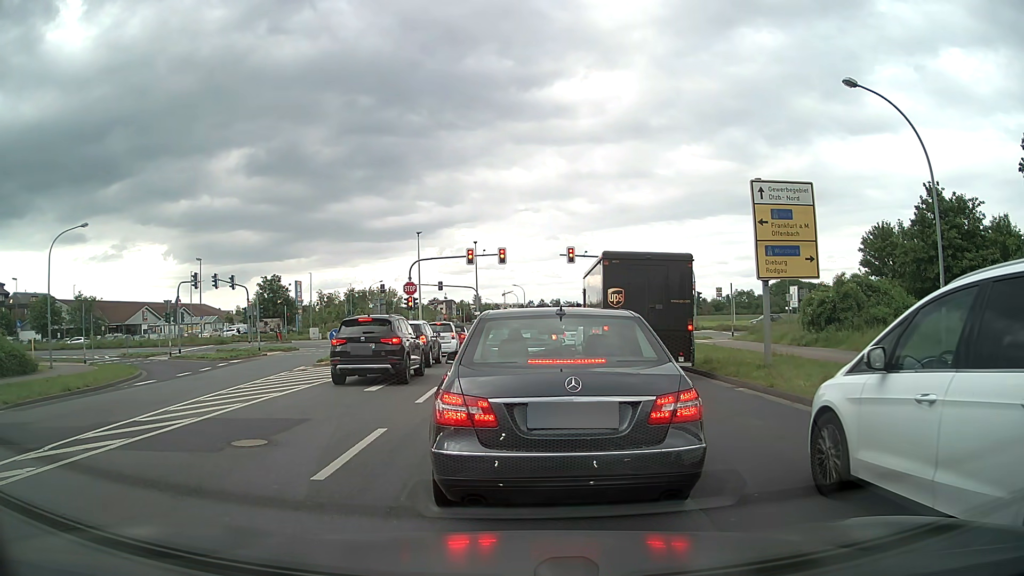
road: tertiary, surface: asphalt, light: Day
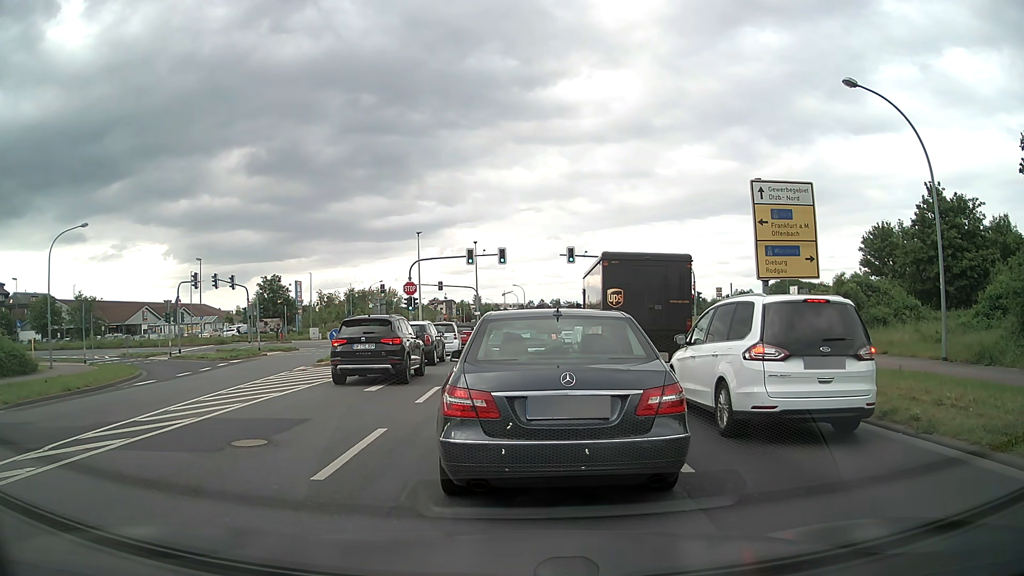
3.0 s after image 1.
(0.0, 0.0) m; 0°
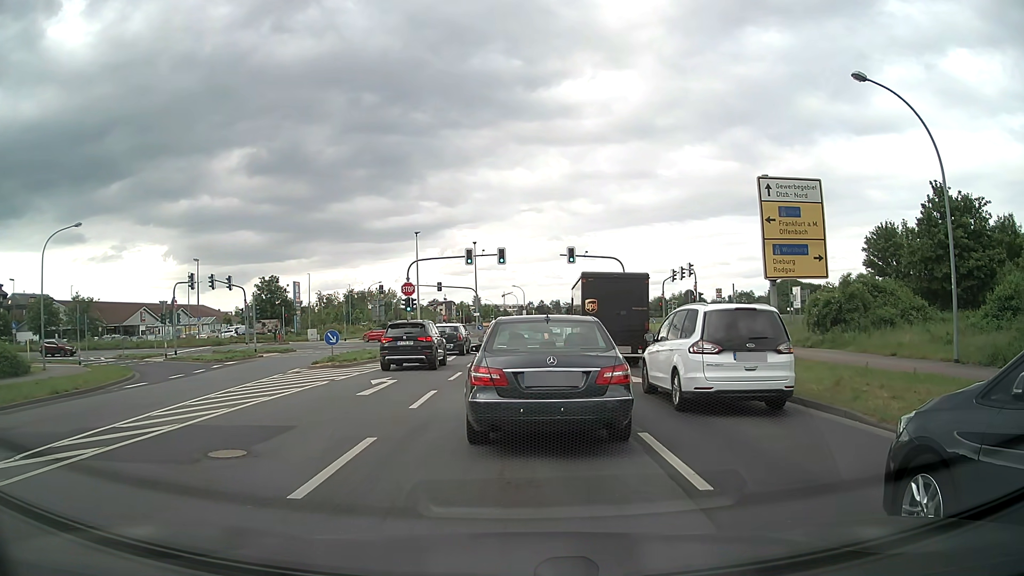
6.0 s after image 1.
(0.0, +0.7) m; 0°
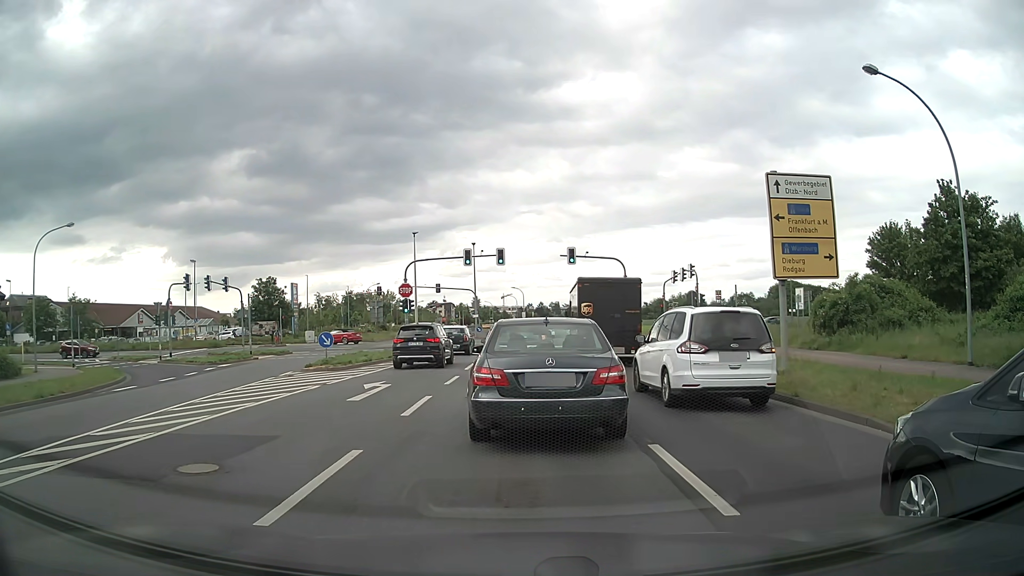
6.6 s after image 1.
(0.0, +0.8) m; -1°
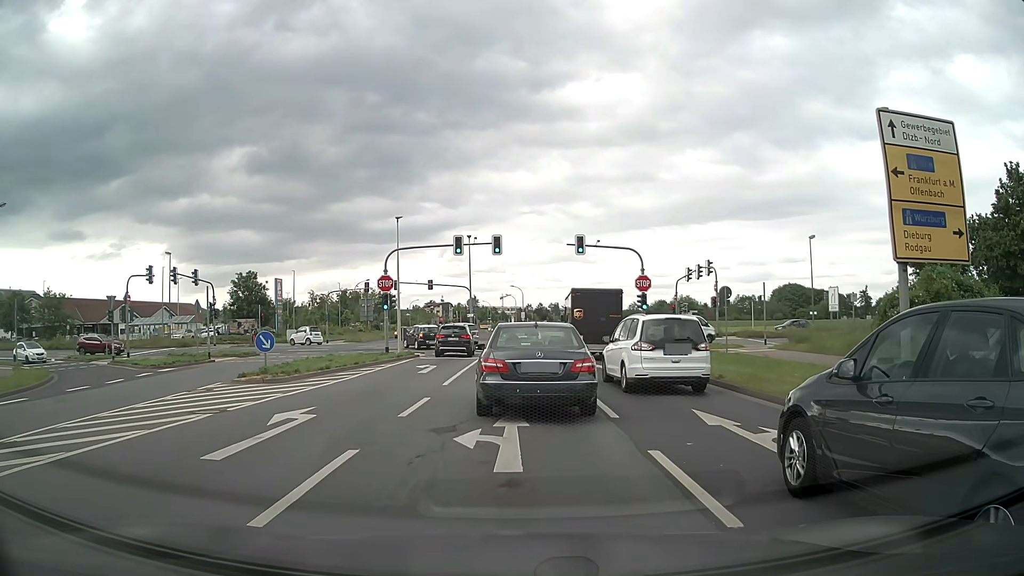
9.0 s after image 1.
(0.0, +6.4) m; 0°
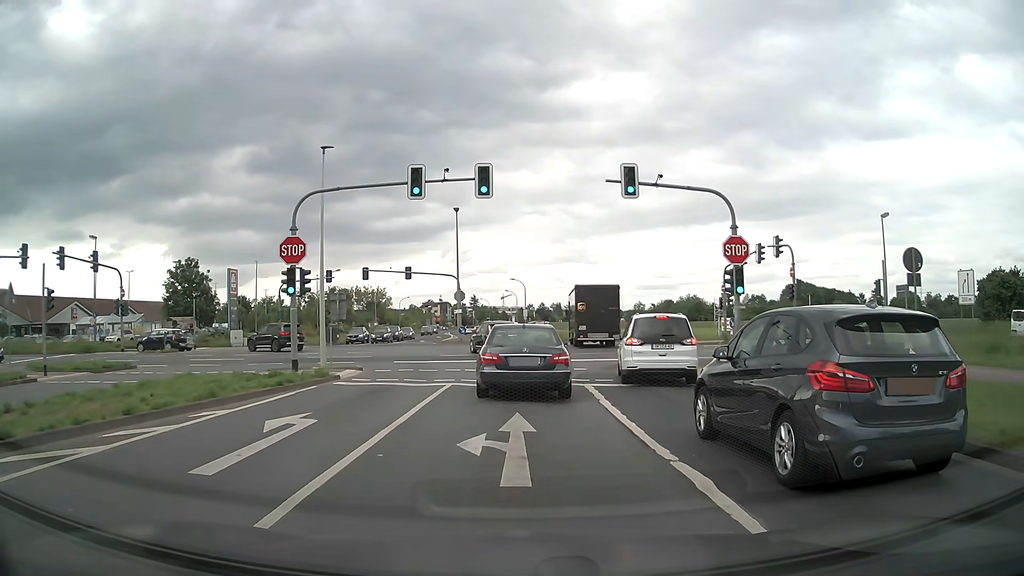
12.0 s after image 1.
(+0.1, +15.8) m; +1°
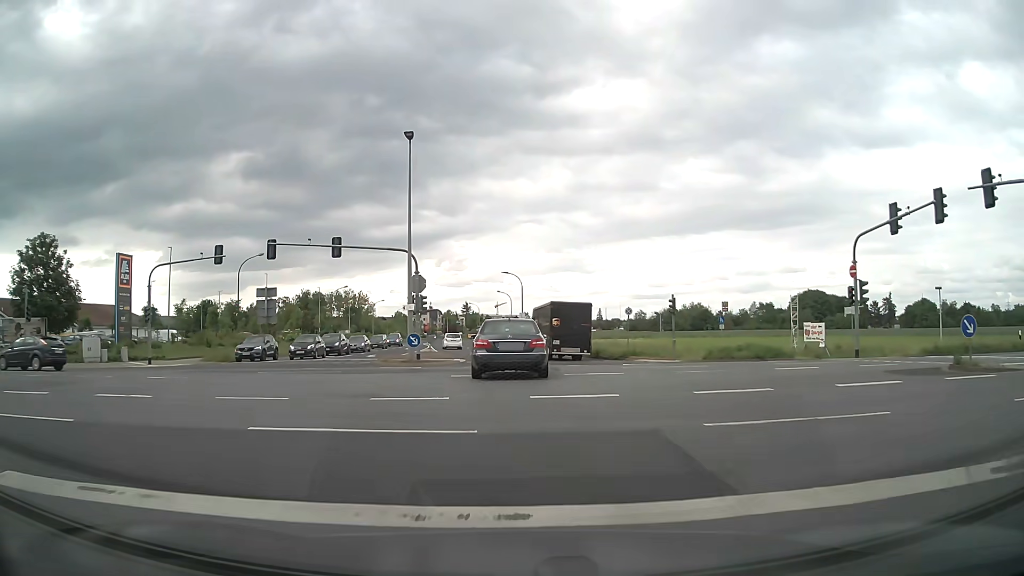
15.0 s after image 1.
(-0.1, +22.1) m; 0°
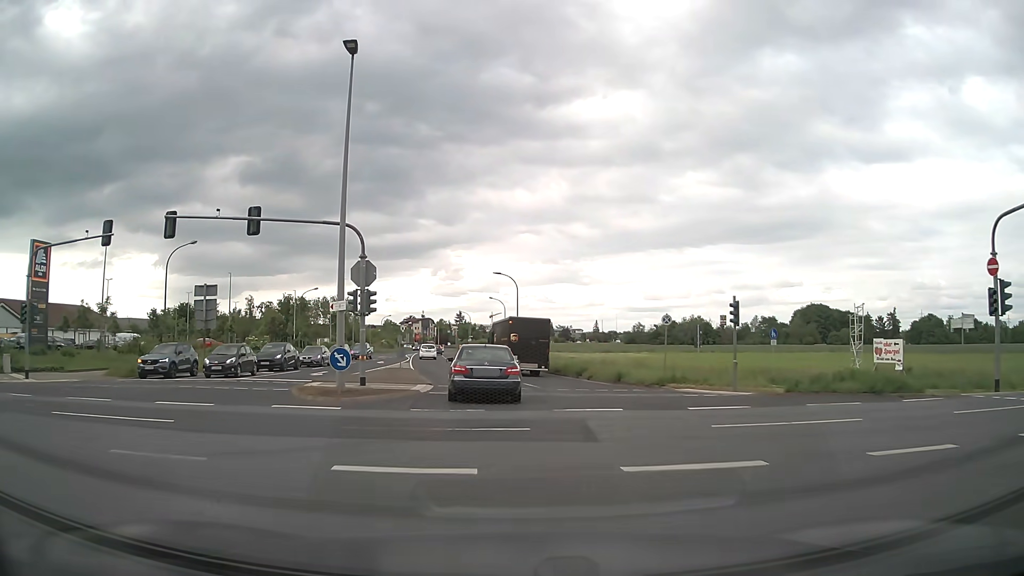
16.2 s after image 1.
(+0.1, +11.2) m; +1°
